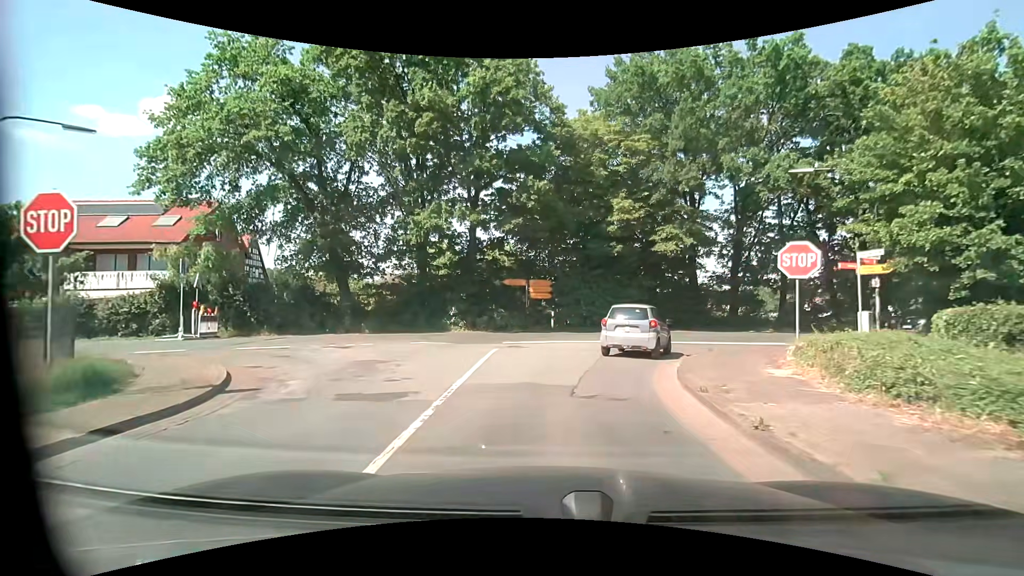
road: secondary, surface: asphalt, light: Day
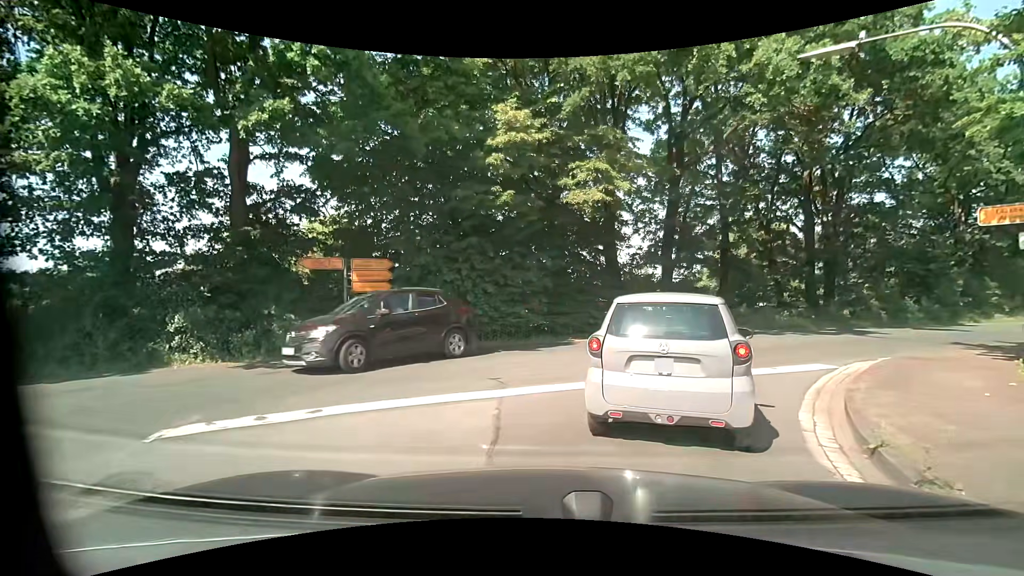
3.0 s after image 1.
(+1.0, +11.7) m; +16°
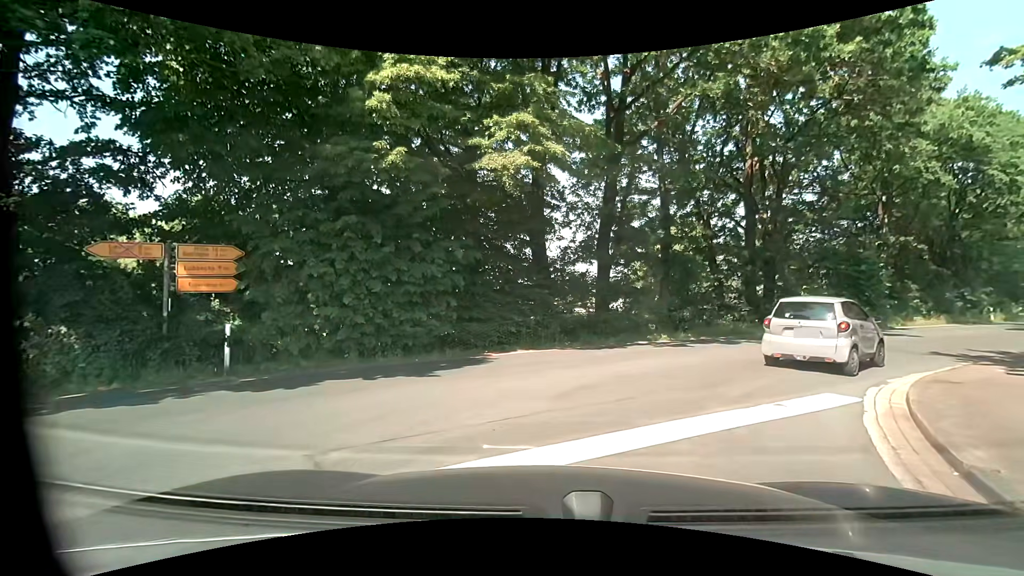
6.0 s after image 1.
(+0.2, +4.1) m; +6°
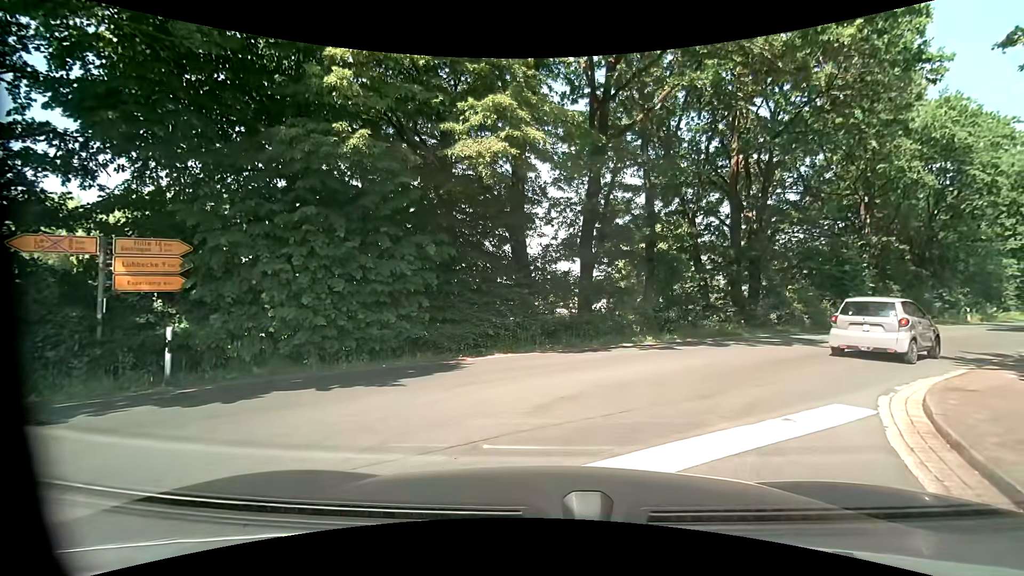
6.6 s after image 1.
(0.0, +0.9) m; +1°
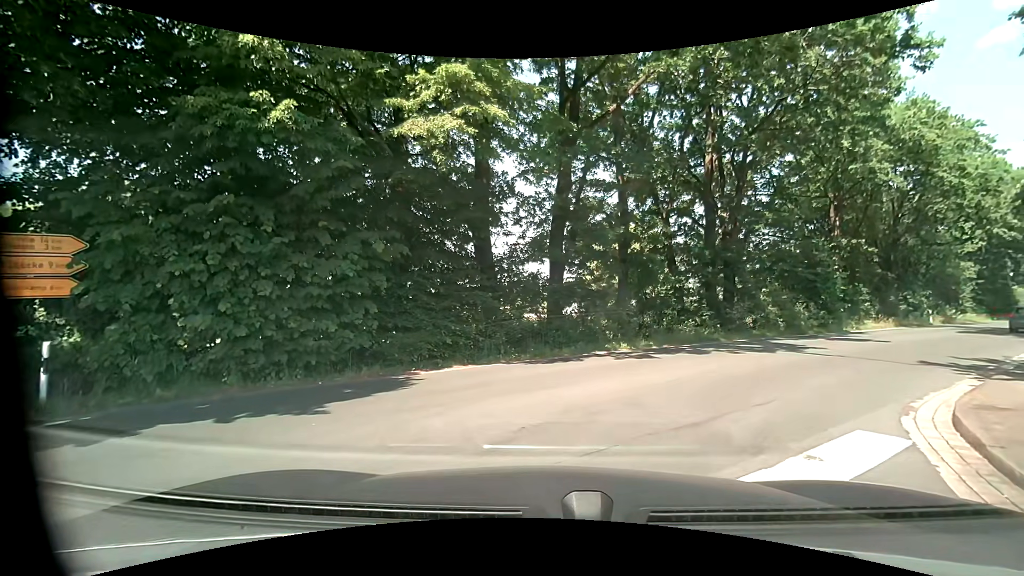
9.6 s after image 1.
(0.0, +1.6) m; +4°
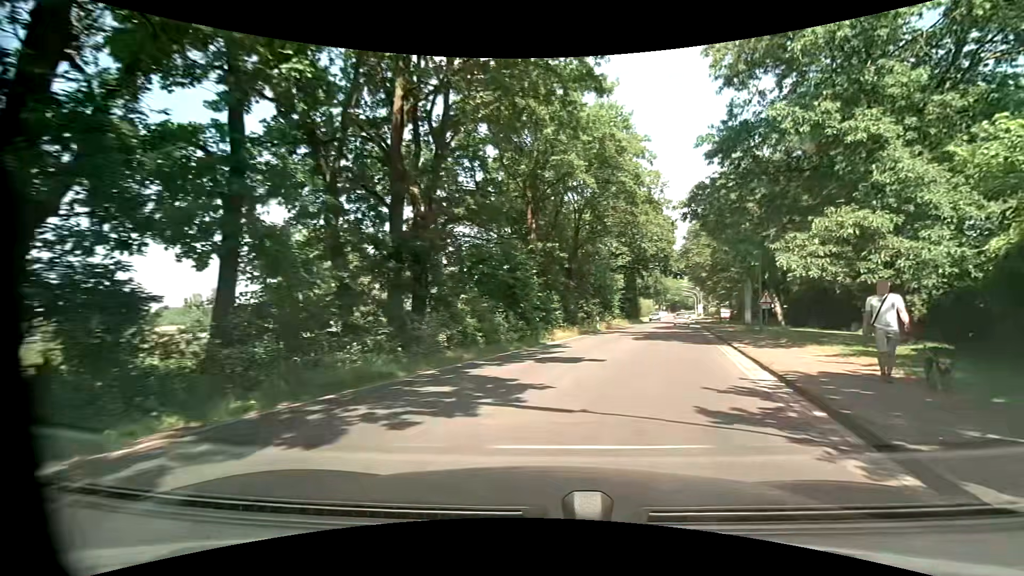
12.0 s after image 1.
(+2.4, +8.7) m; +31°
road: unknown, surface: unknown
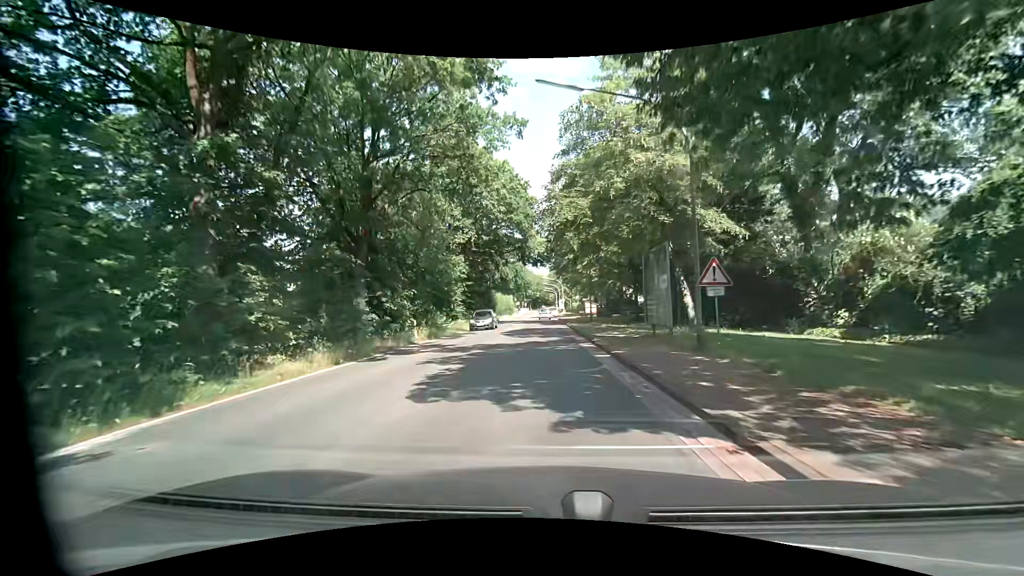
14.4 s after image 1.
(+4.2, +17.1) m; +17°
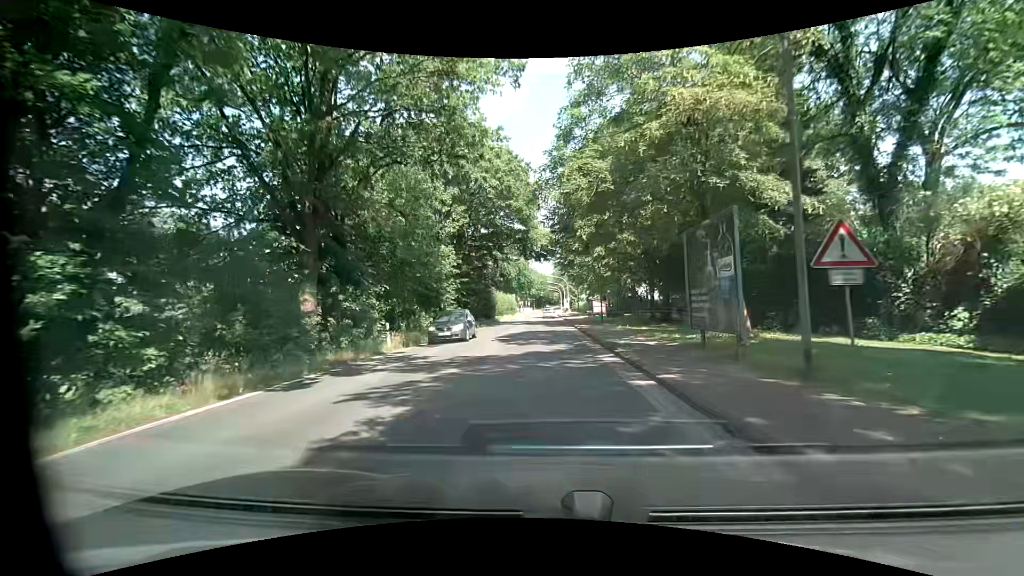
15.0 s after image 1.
(-0.1, +5.4) m; -1°
(0, +10) (0, +20) (0, +30) (0, +40) (+1, +50) (+1, +60) (+1, +70) (+1, +80) (+1, +90) (+1, +100) m
